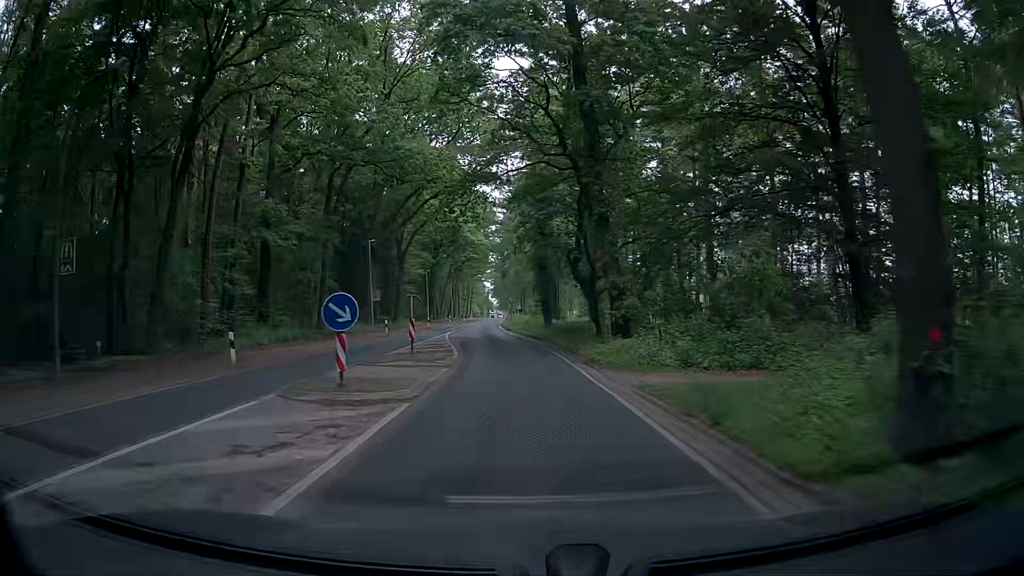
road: secondary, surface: asphalt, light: Day
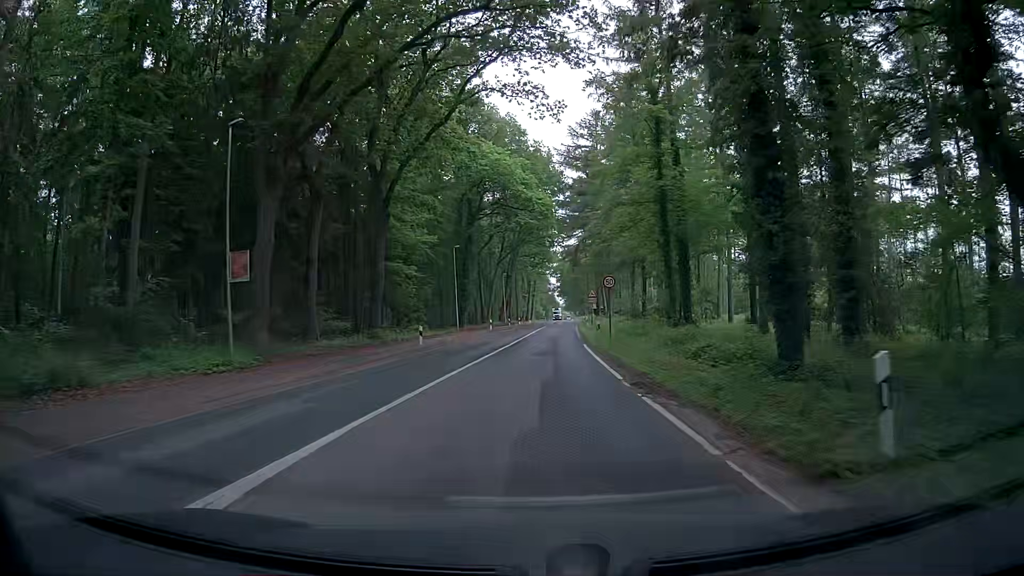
(-2.6, +38.3) m; -6°
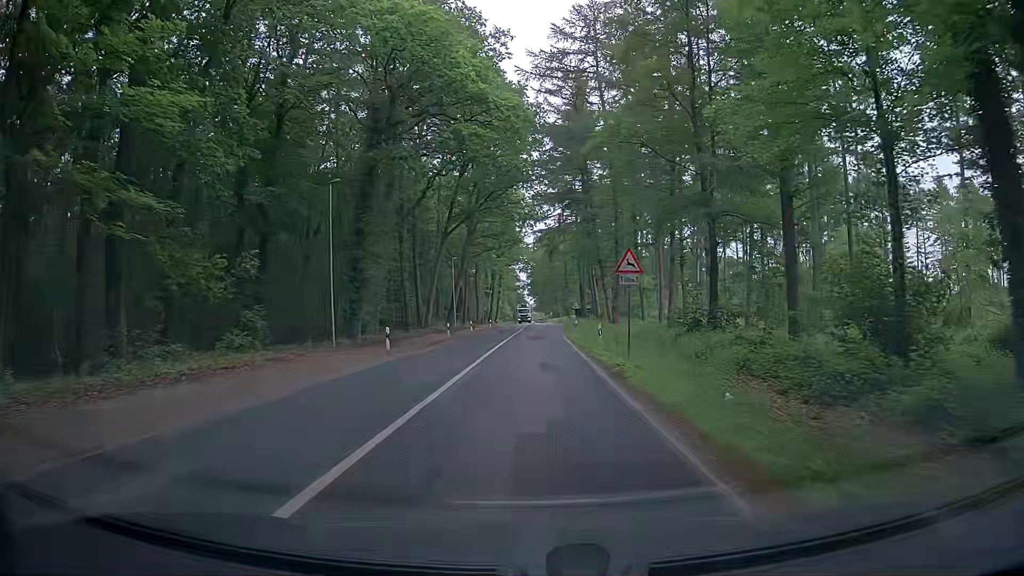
(+0.9, +30.8) m; 0°
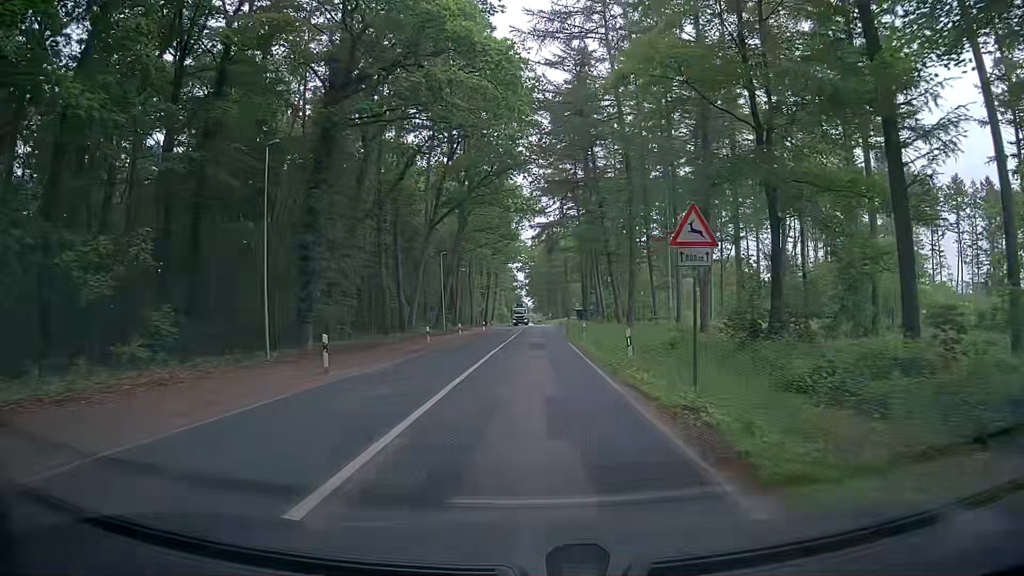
(+0.3, +7.7) m; +2°
